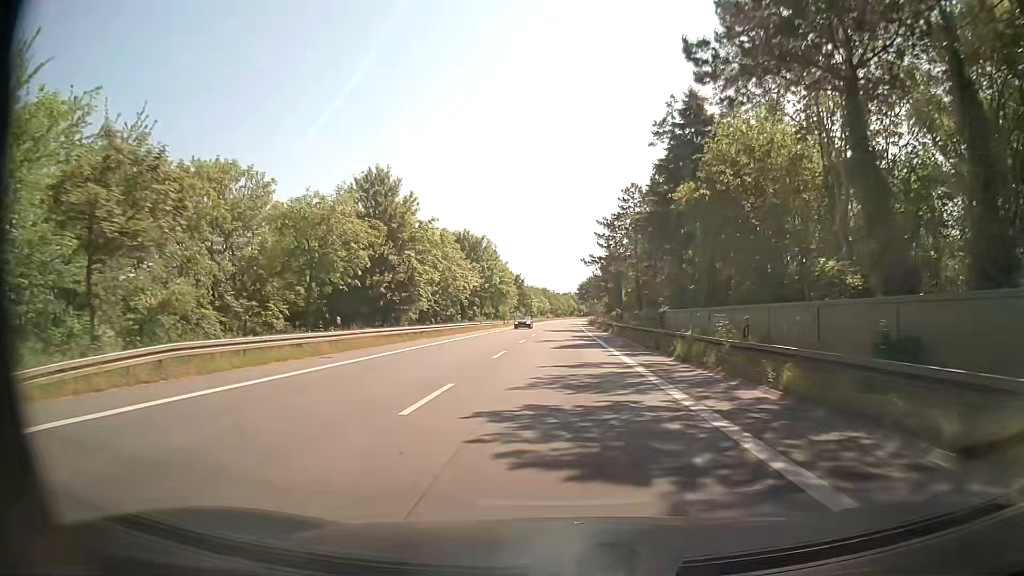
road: secondary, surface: asphalt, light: Day
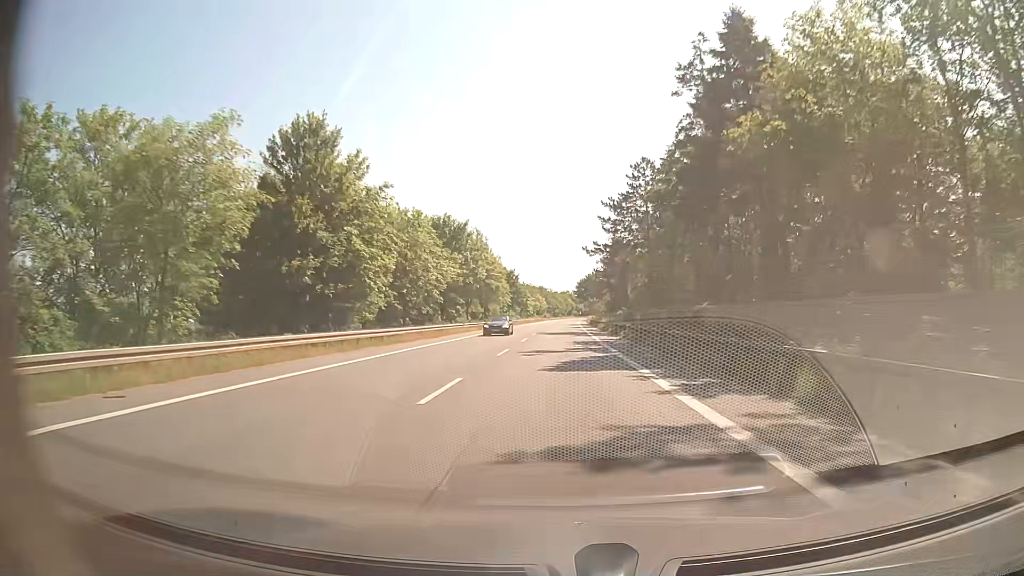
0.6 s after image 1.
(-0.1, +11.3) m; 0°
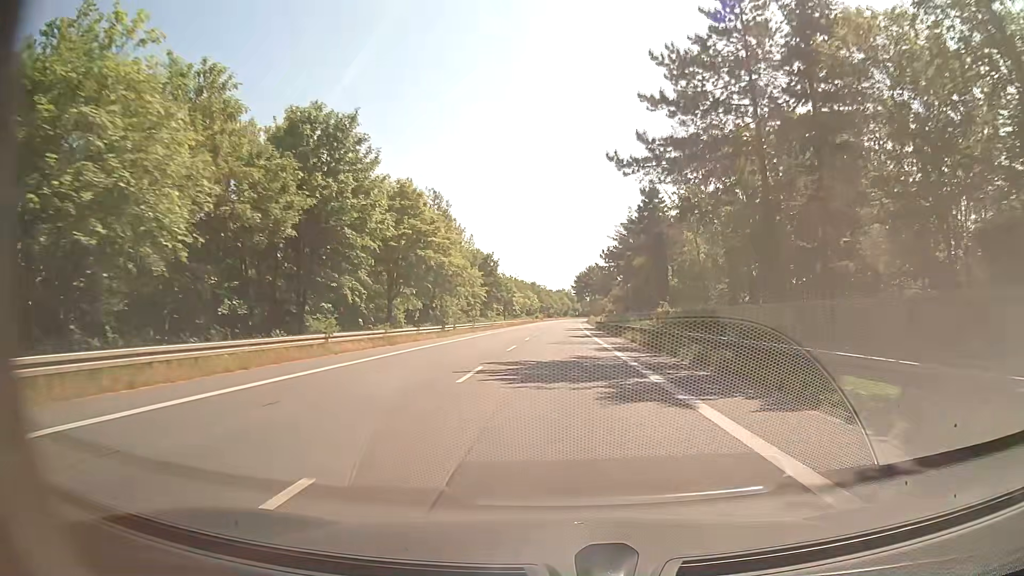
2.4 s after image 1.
(+0.4, +33.8) m; +1°
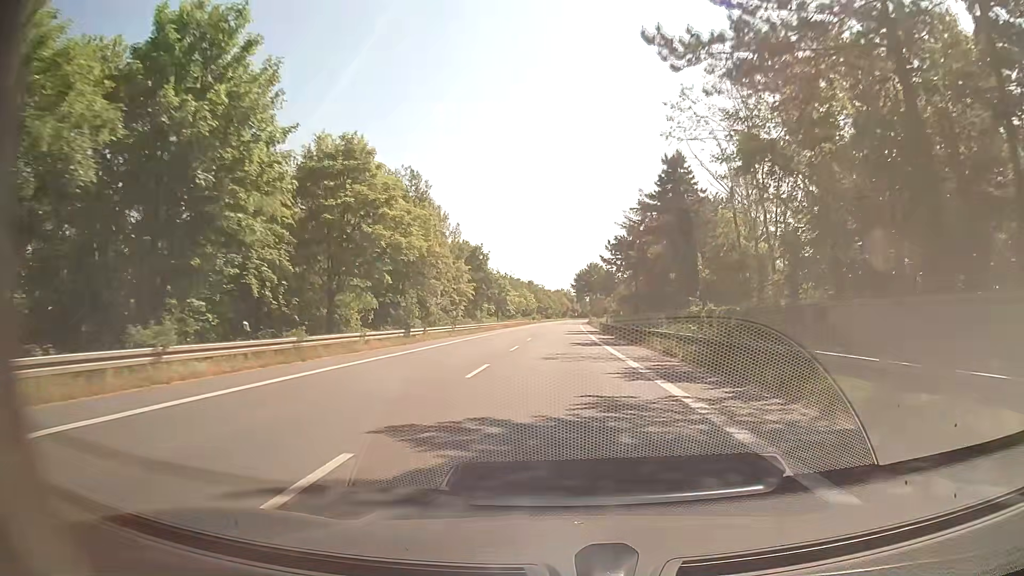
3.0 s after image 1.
(0.0, +11.3) m; 0°
(0, +10) (0, +20) (0, +30) (0, +40) (0, +50) (+1, +60) (+1, +70) (+1, +80) (+1, +90) (+2, +100) m
